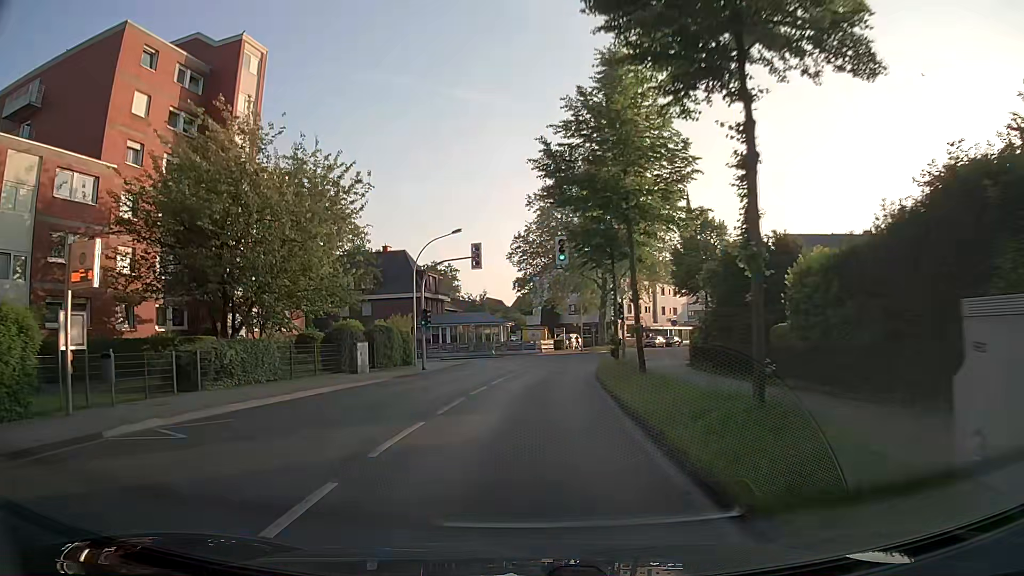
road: secondary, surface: asphalt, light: Day
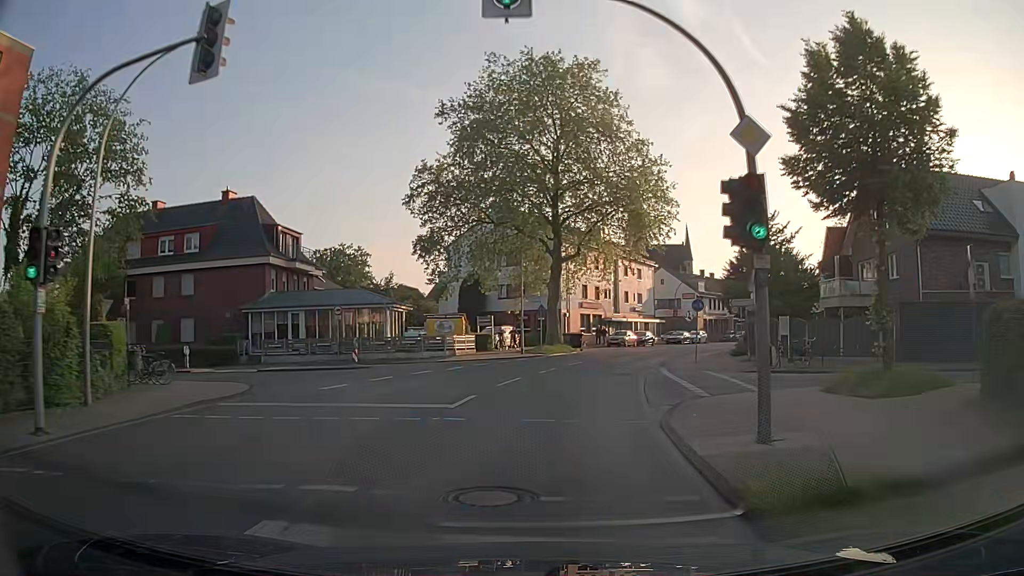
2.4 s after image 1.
(+1.3, +26.9) m; +6°
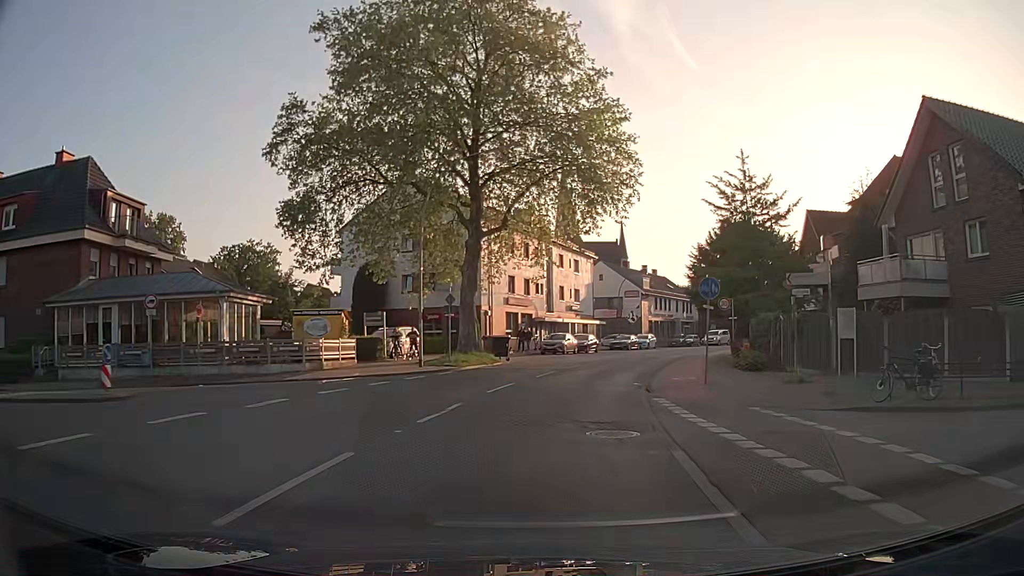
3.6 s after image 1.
(+0.8, +13.2) m; +7°
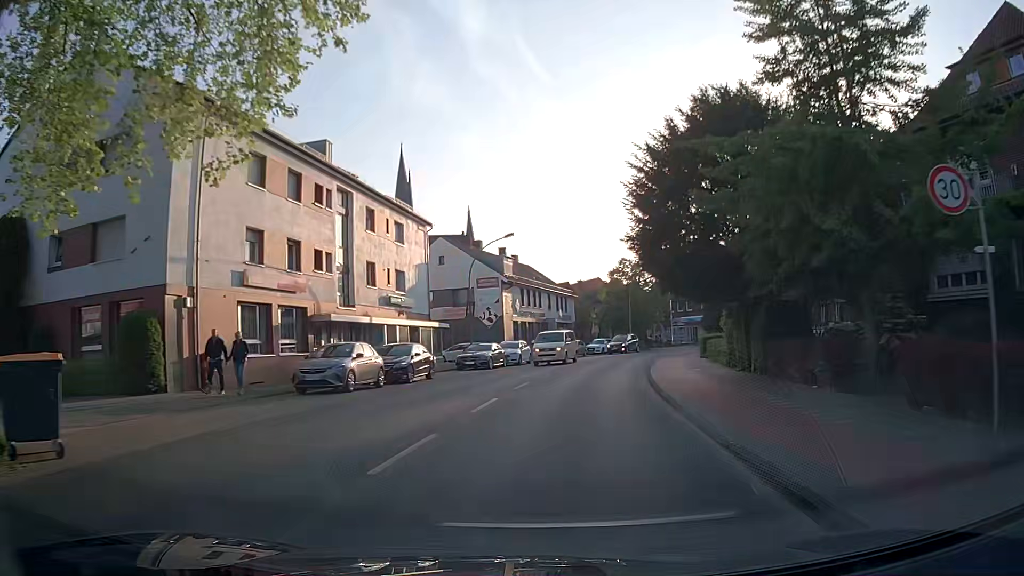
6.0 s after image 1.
(+3.0, +26.5) m; +14°
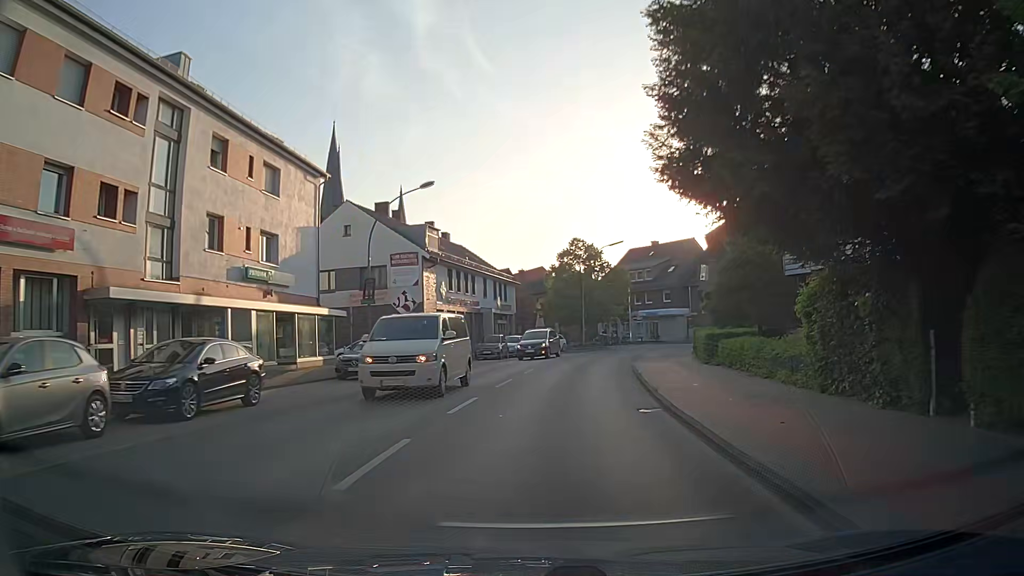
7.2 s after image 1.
(+0.4, +12.6) m; +4°
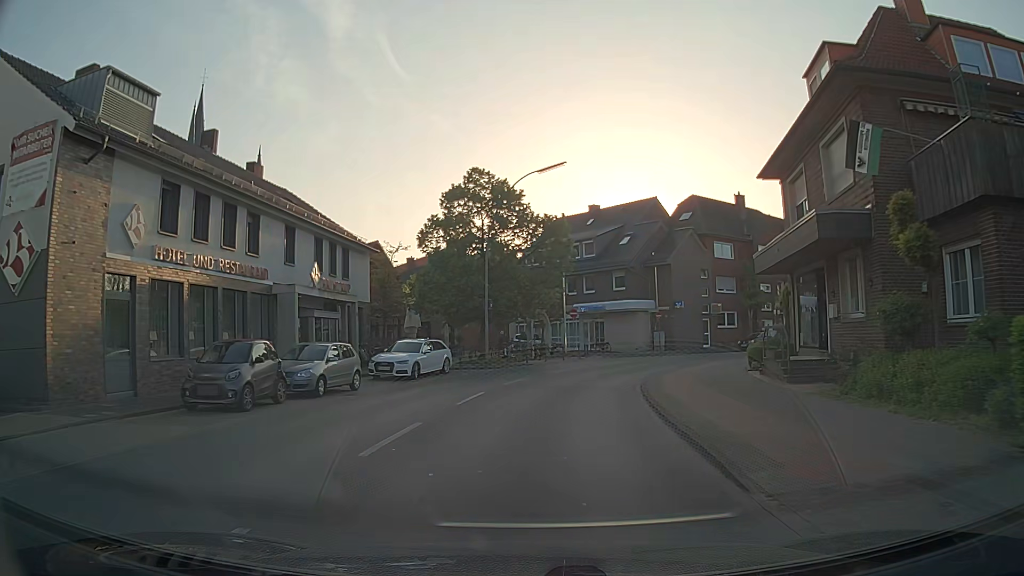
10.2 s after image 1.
(+2.1, +28.1) m; +8°
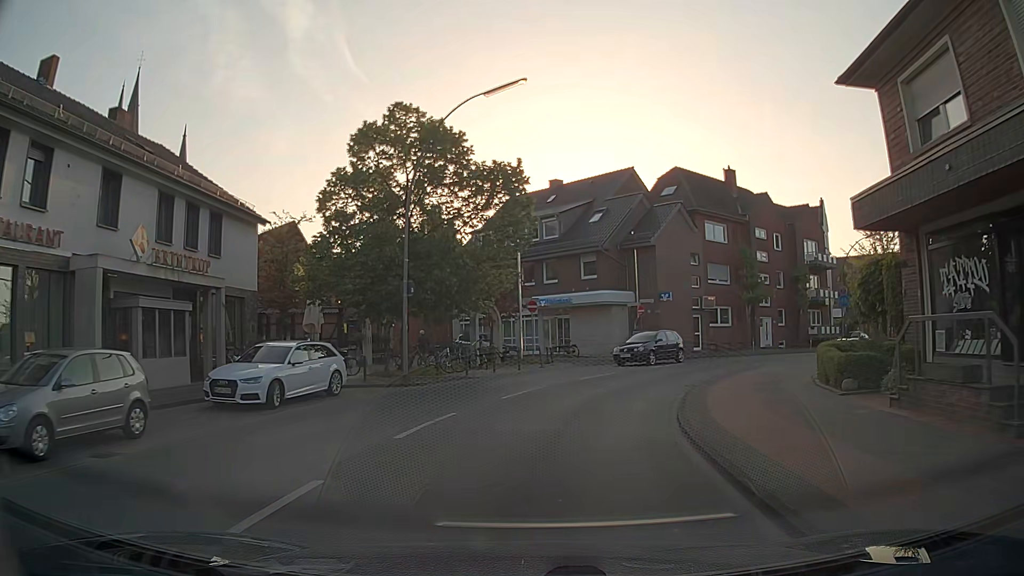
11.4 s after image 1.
(+0.3, +10.3) m; +4°
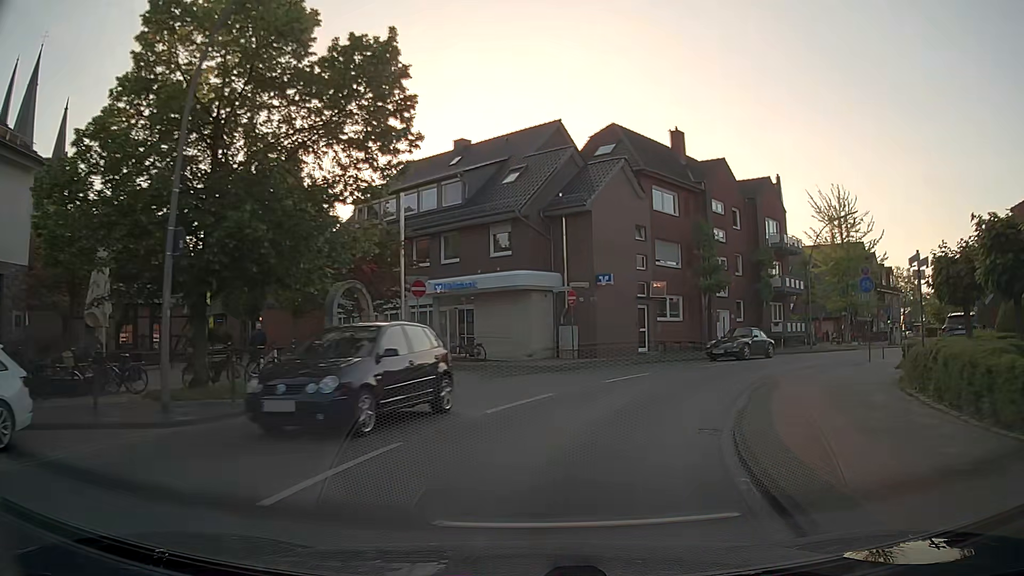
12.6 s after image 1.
(+0.5, +10.1) m; +8°
